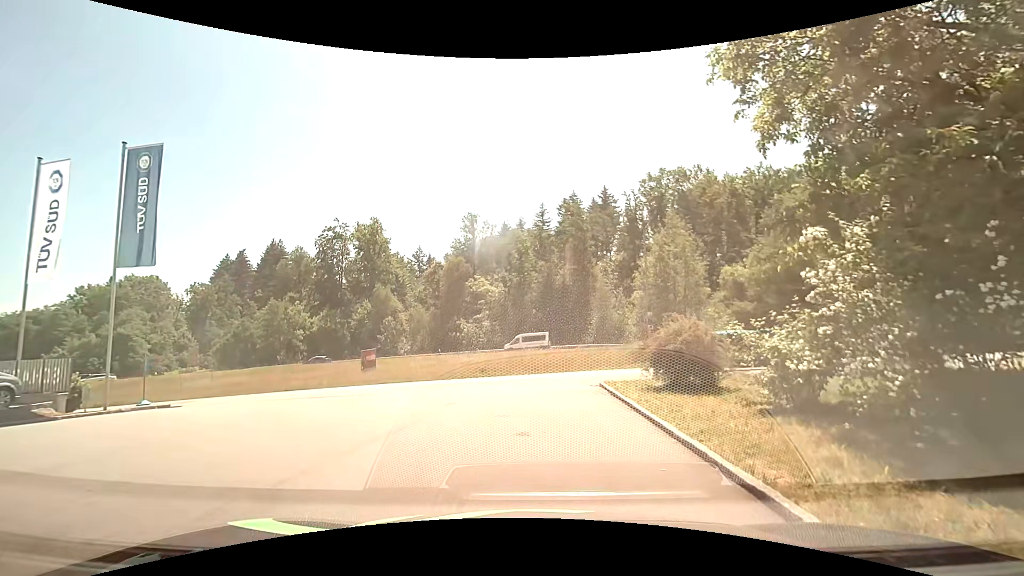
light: Day
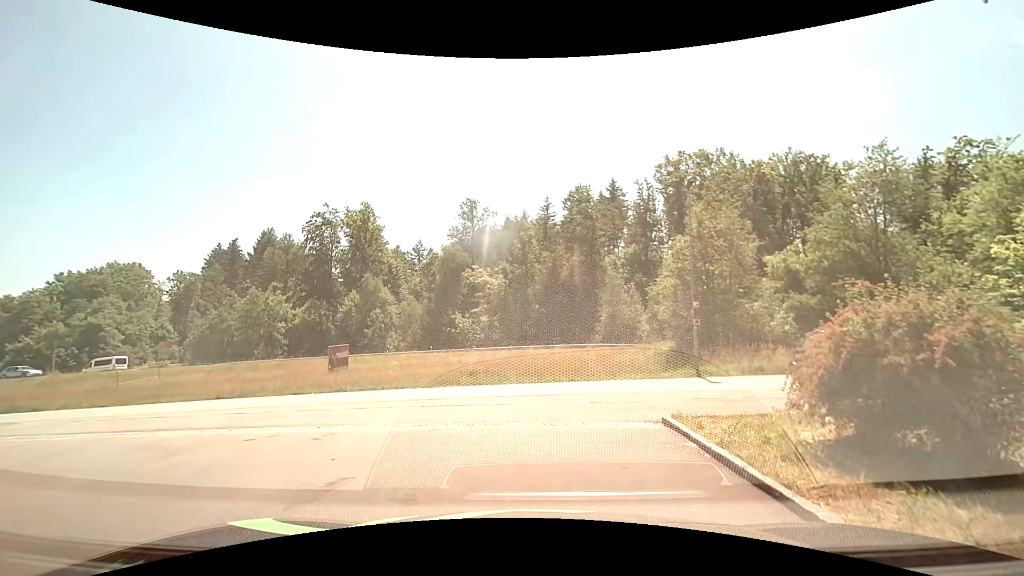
(-0.1, +7.1) m; -2°
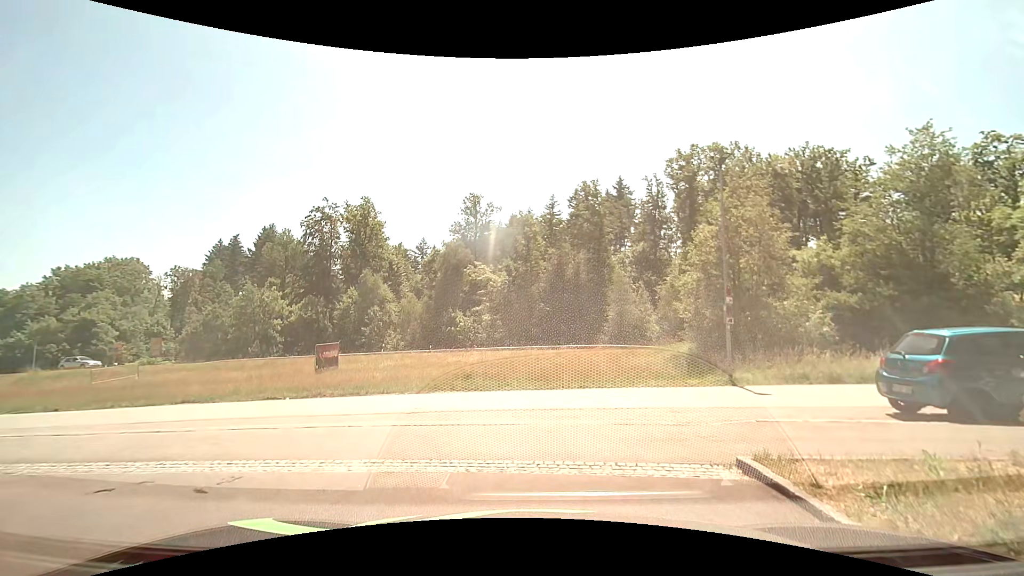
(0.0, +2.7) m; +2°
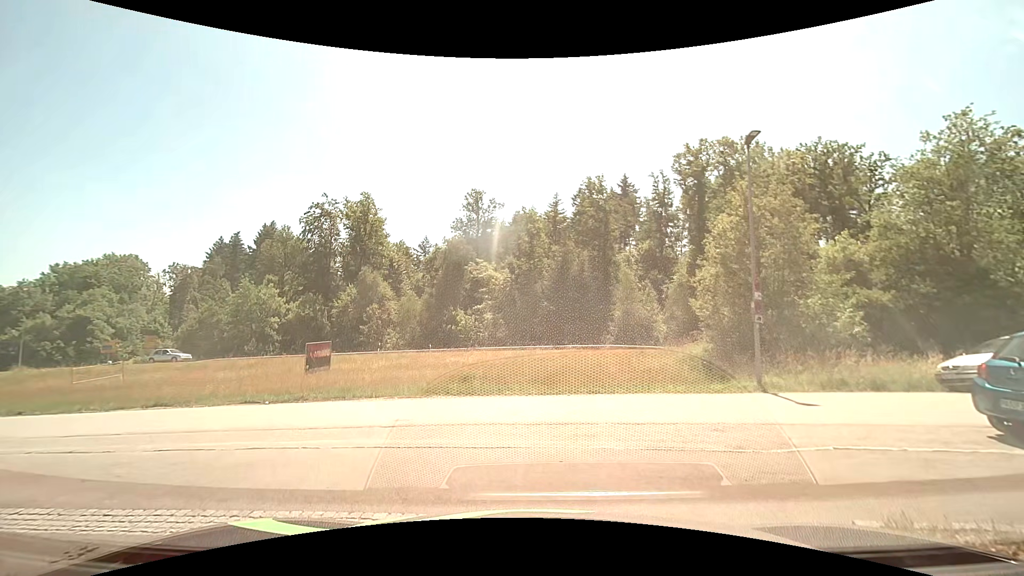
(0.0, +1.8) m; -1°
